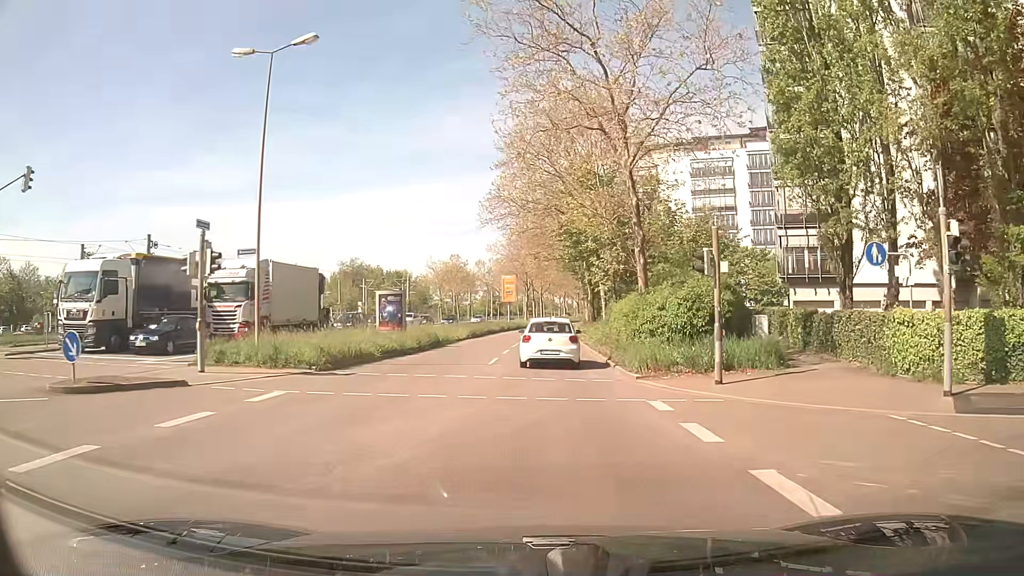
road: secondary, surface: asphalt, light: Day
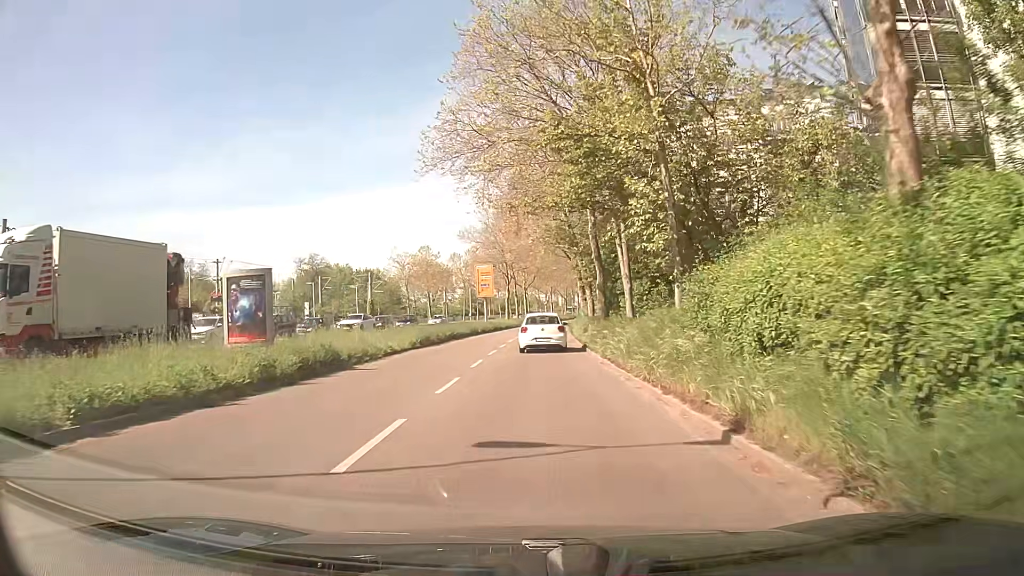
(+0.2, +15.2) m; +1°
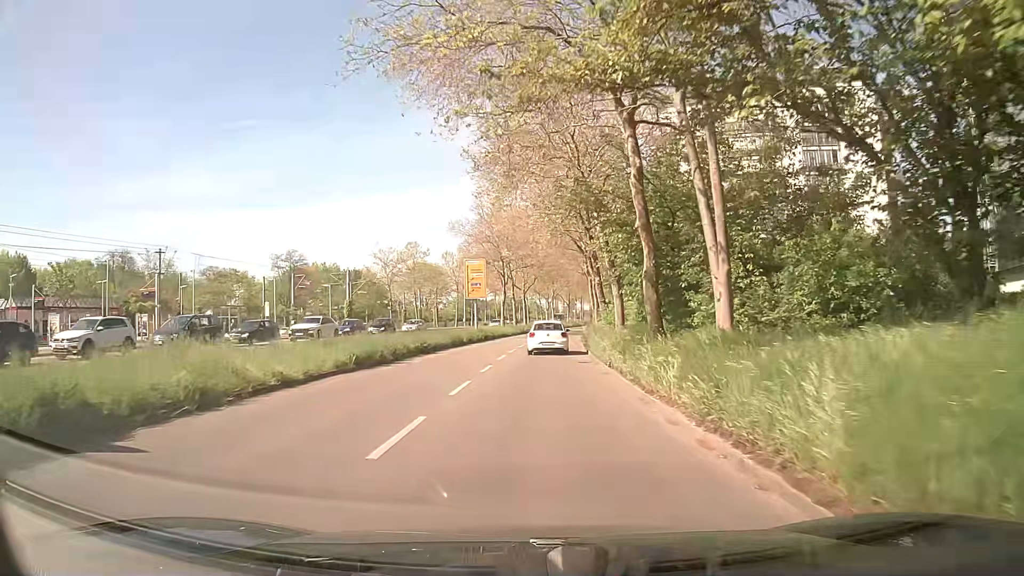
(0.0, +11.2) m; +1°
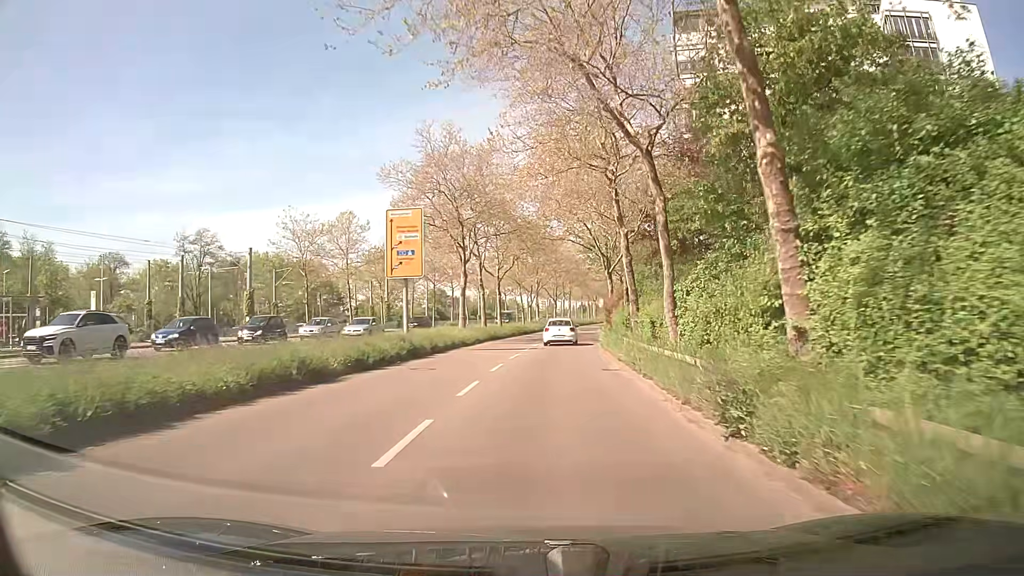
(+0.1, +24.7) m; +2°
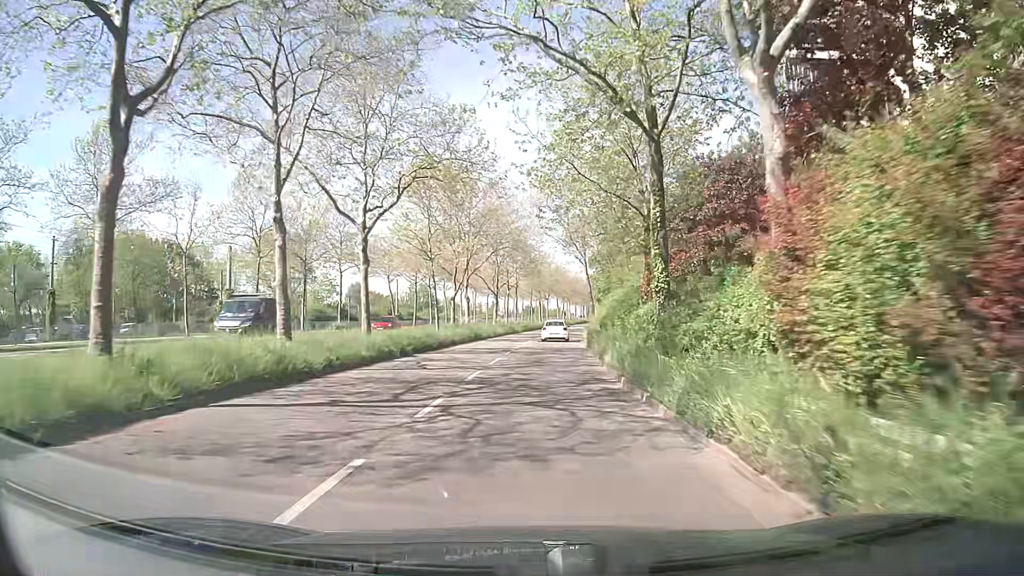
(+1.1, +32.8) m; +4°
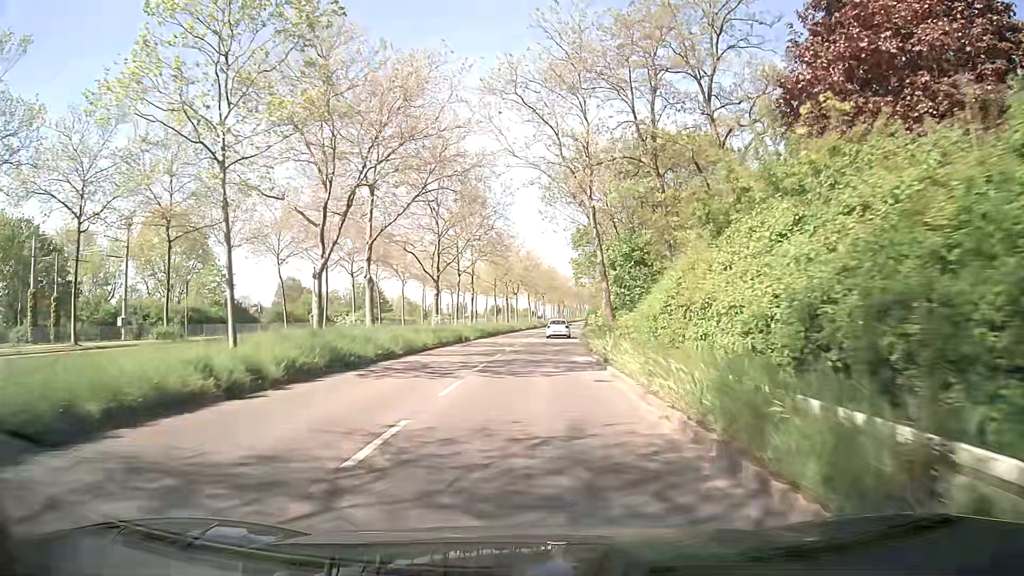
(+0.4, +27.5) m; +2°
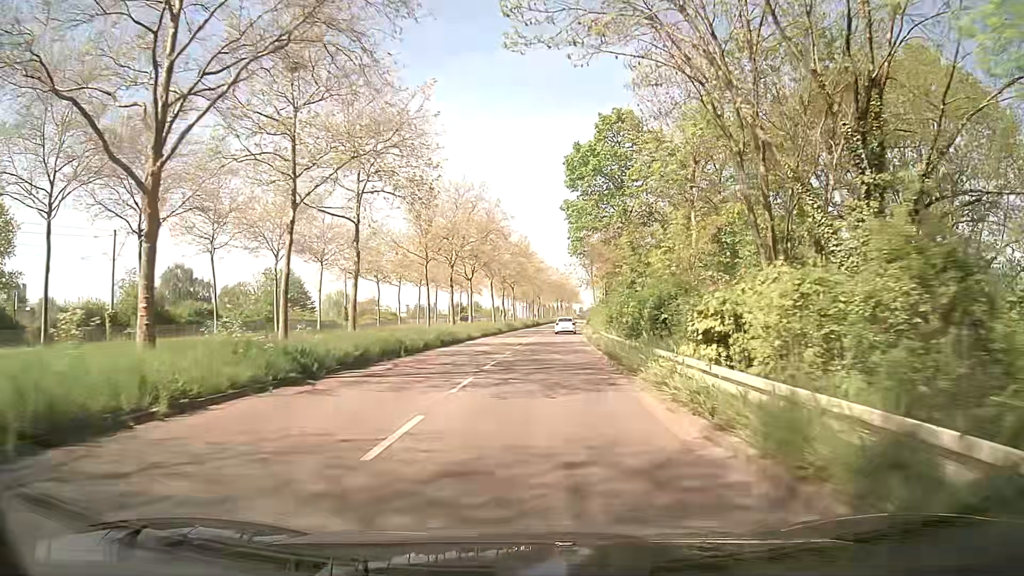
(+0.8, +35.8) m; +3°
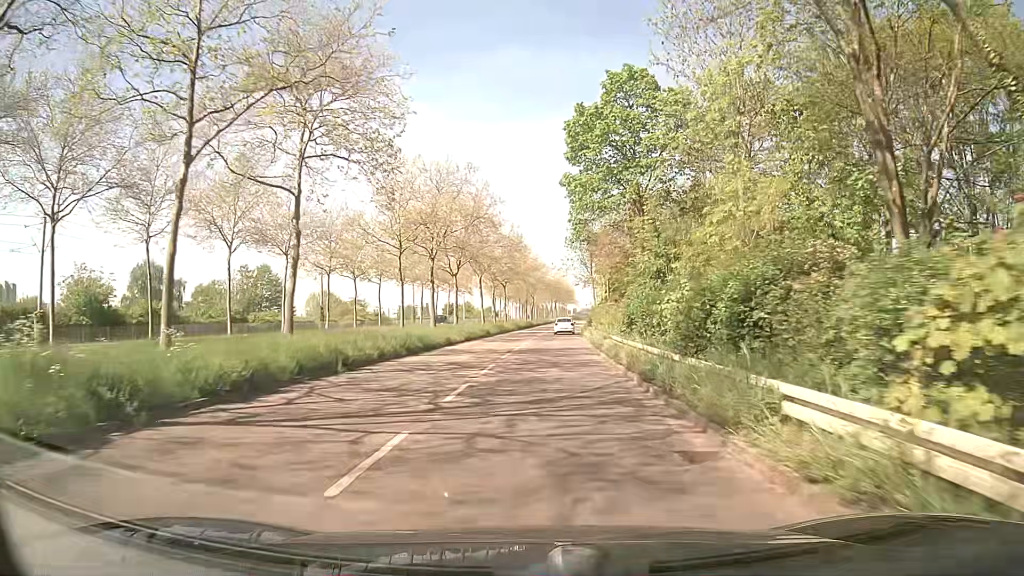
(0.0, +7.3) m; 0°
(0, +10) (0, +20) (+1, +30) (+1, +40) (+2, +50) (+2, +60) (+3, +70) (+4, +80) (+5, +90) (+5, +100) m
